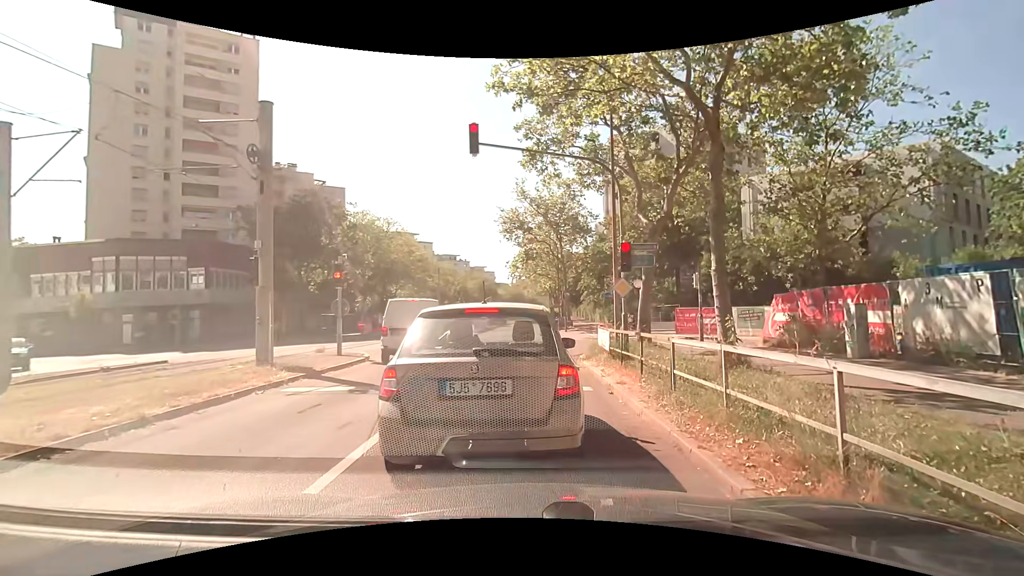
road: tertiary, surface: asphalt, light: Day
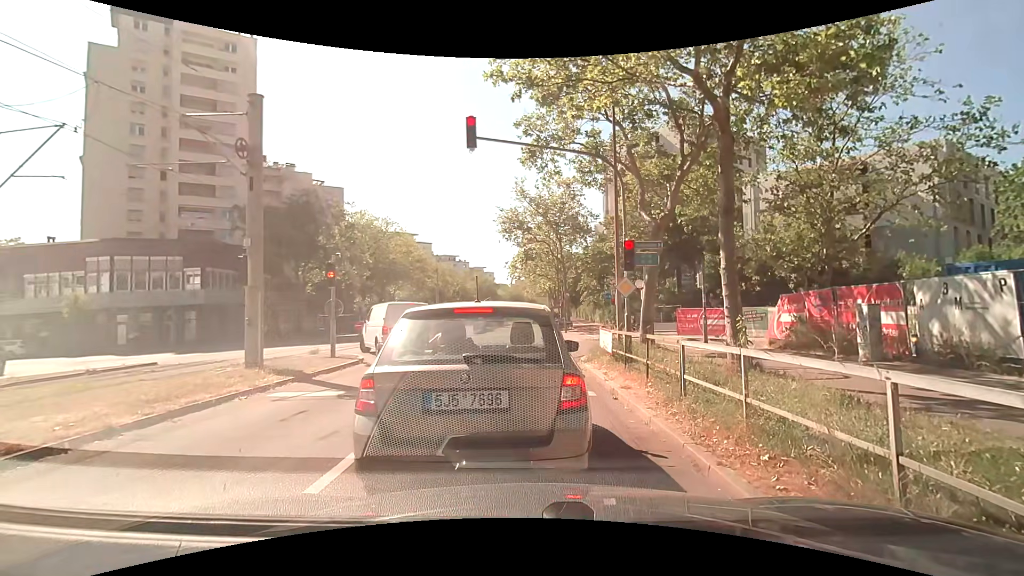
(0.0, +0.5) m; 0°
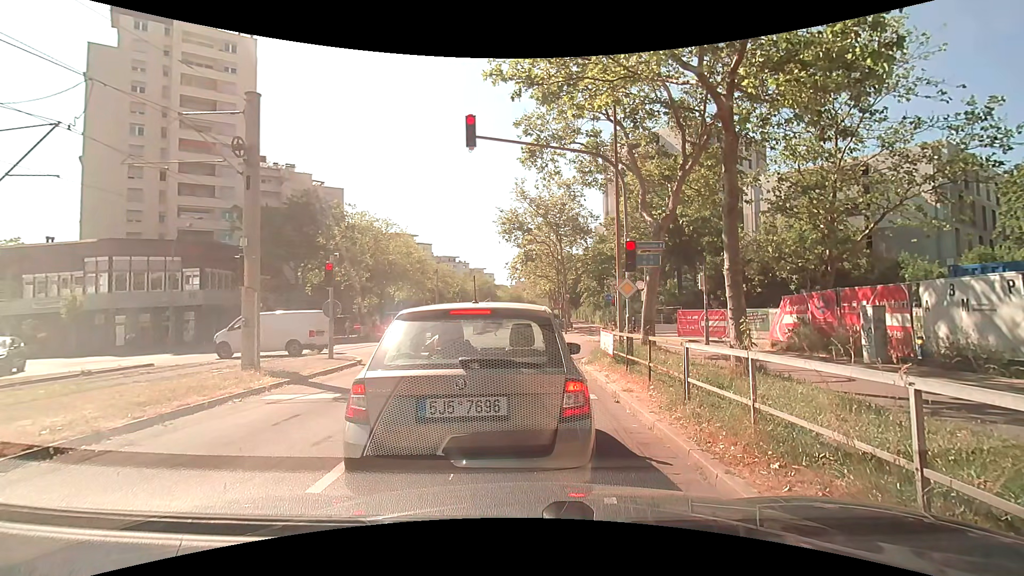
(0.0, +0.3) m; 0°
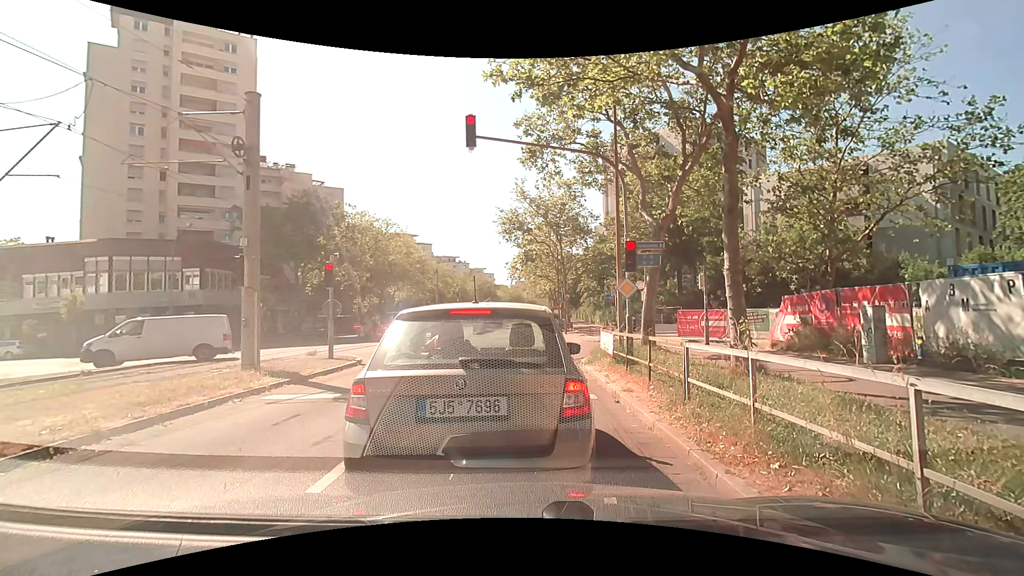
(0.0, 0.0) m; 0°
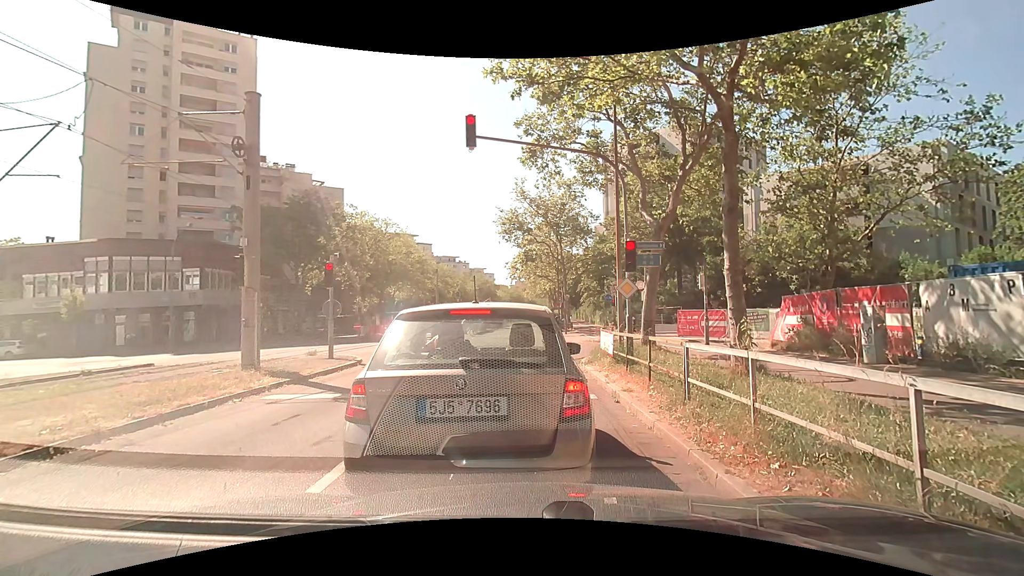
(0.0, 0.0) m; 0°
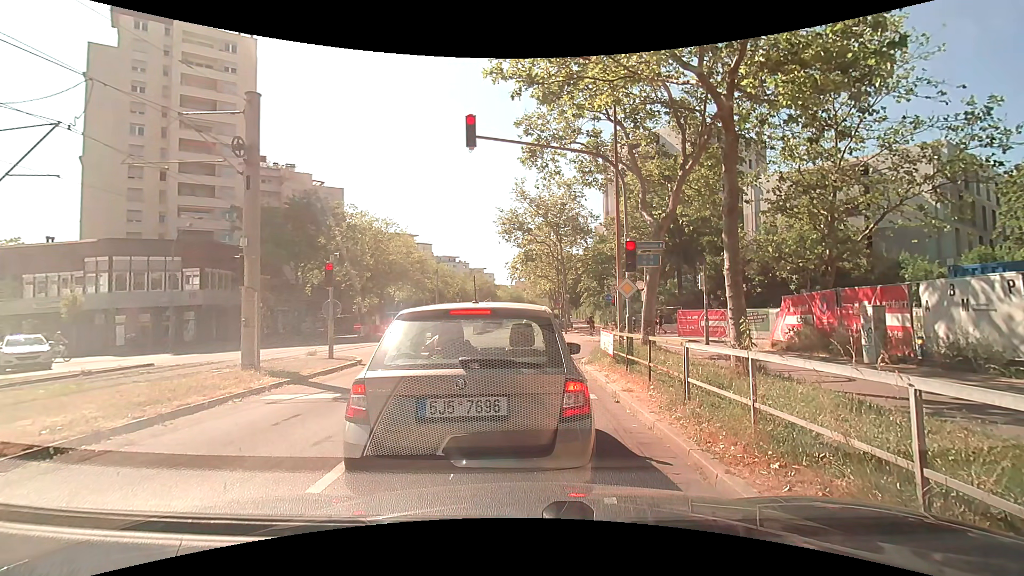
(0.0, 0.0) m; 0°
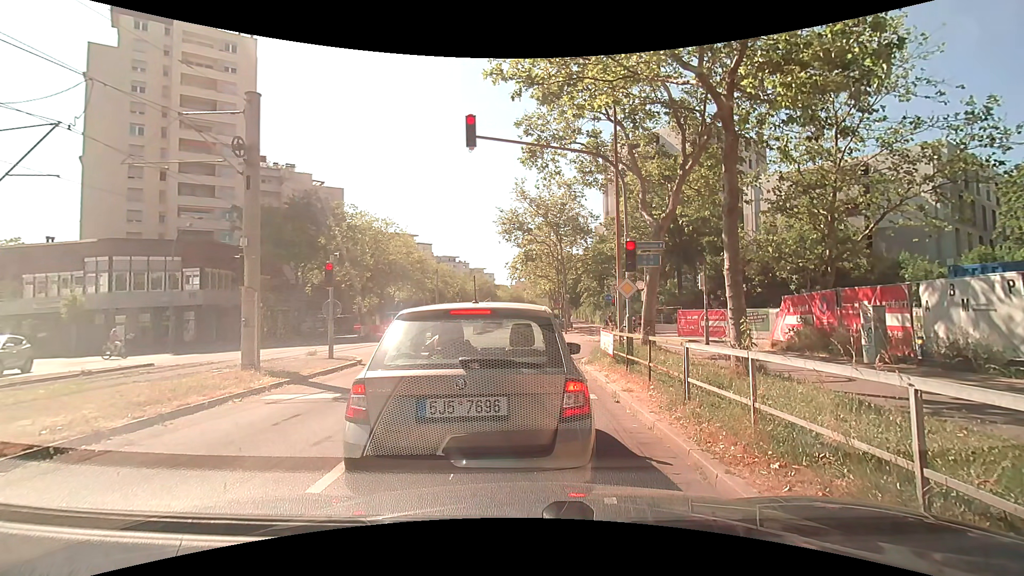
(0.0, 0.0) m; 0°
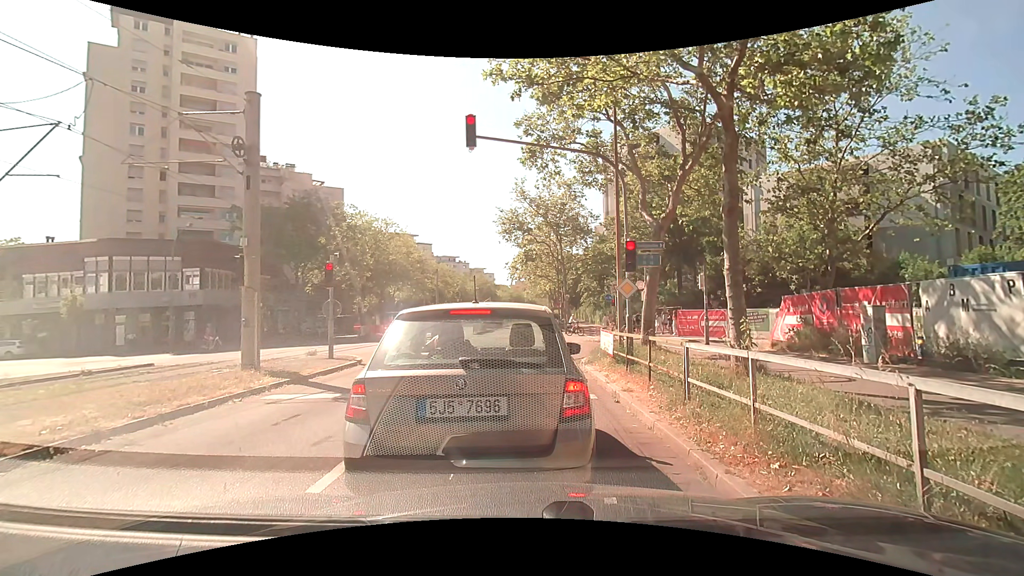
(0.0, 0.0) m; 0°
(-1, +10) (-2, +20) (-3, +30) (-3, +40) (-4, +50) (-5, +60) (-6, +70) (-6, +80) (-7, +90) (-7, +100) m
